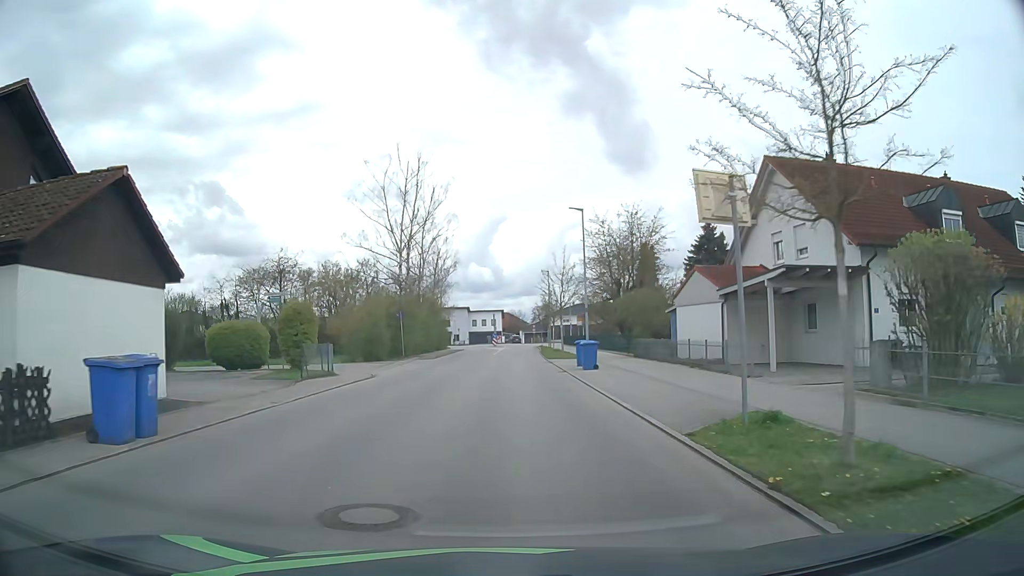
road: unclassified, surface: asphalt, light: Day
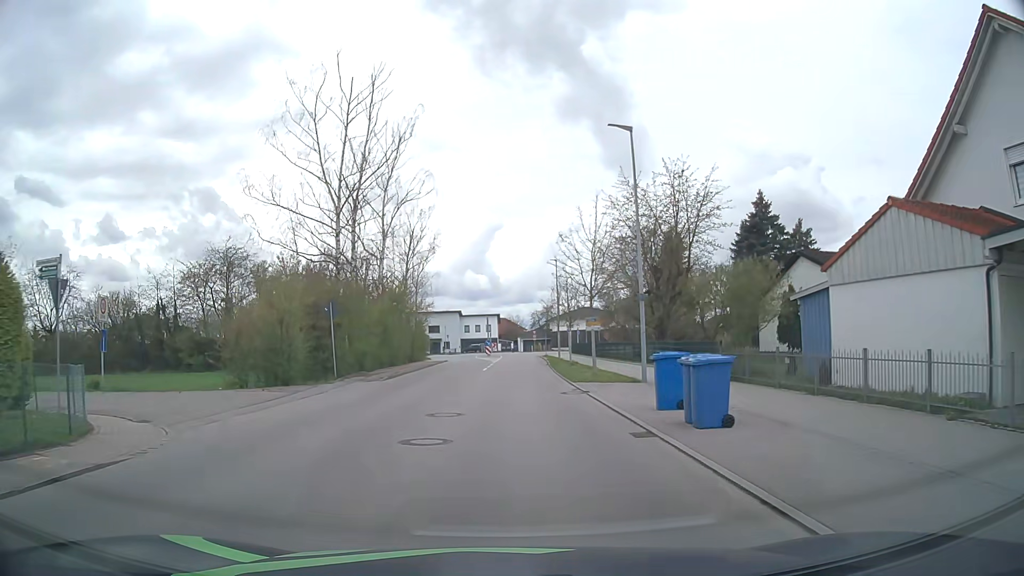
(0.0, +15.4) m; 0°
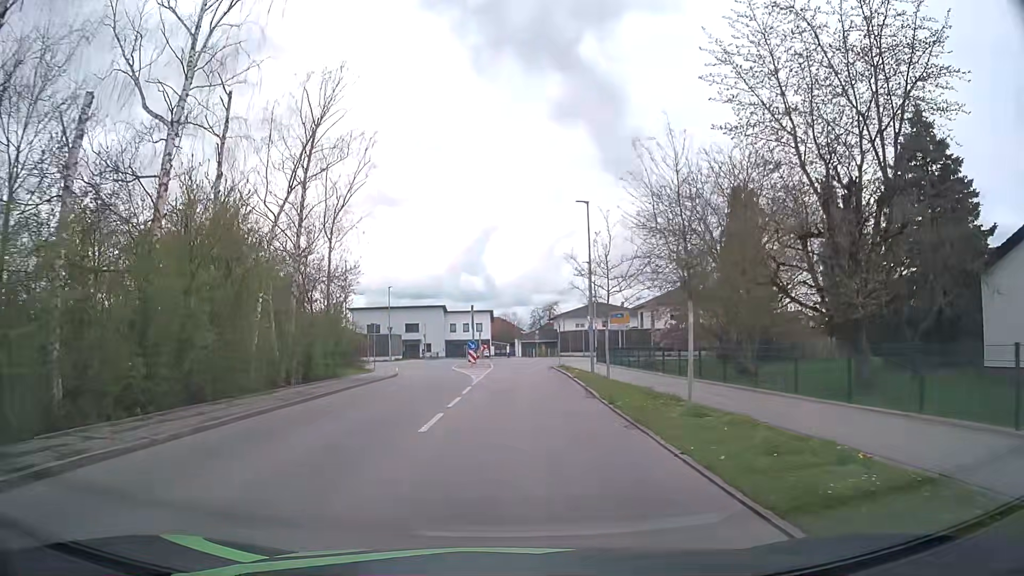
(+0.1, +23.5) m; 0°
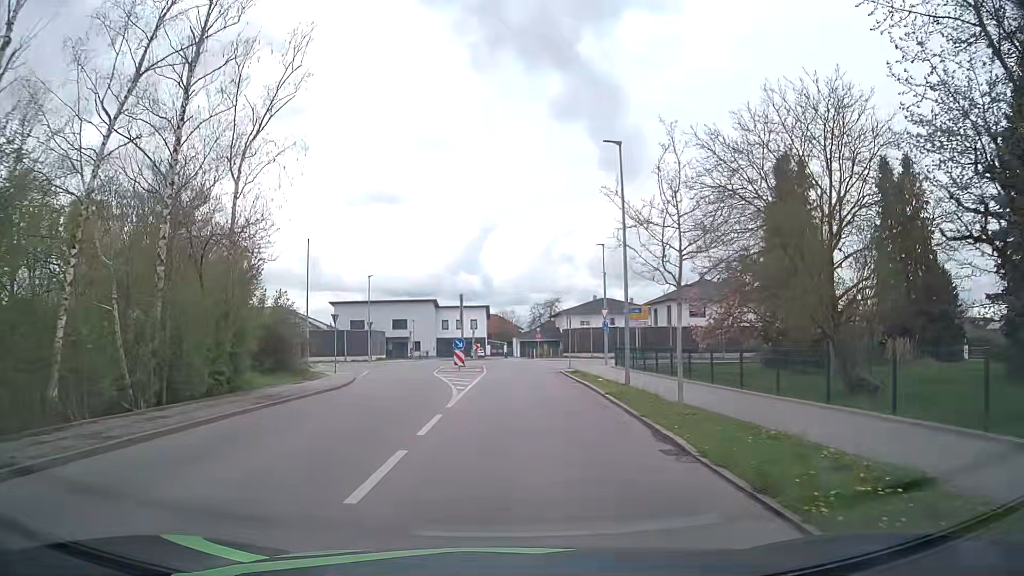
(0.0, +9.5) m; +1°
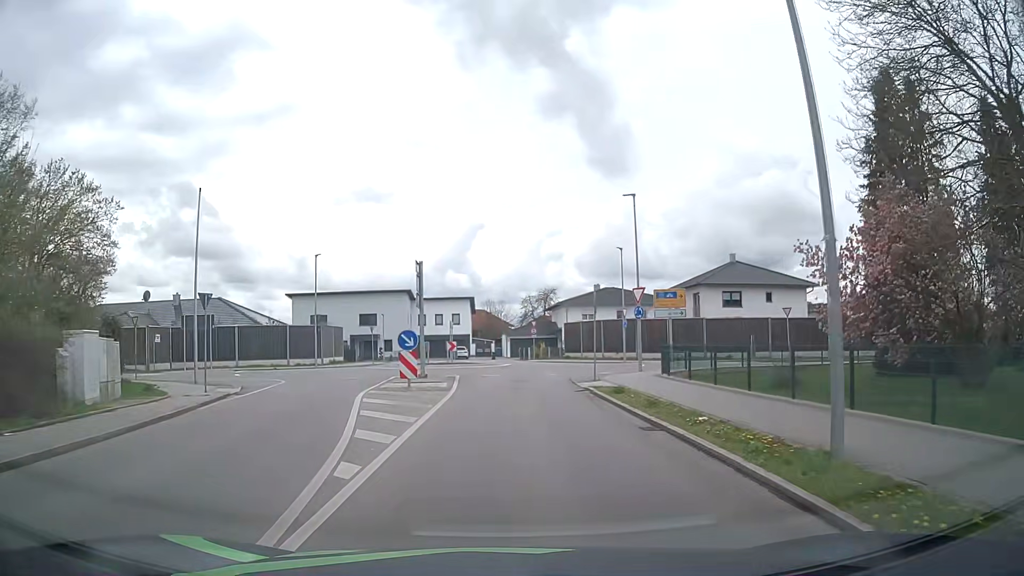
(0.0, +14.4) m; +2°
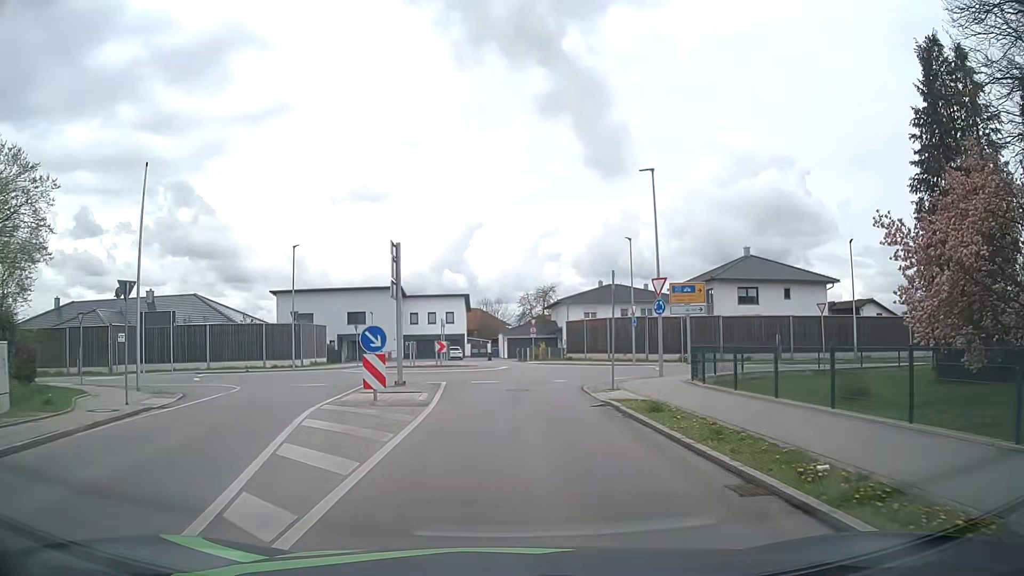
(-0.1, +4.5) m; -1°
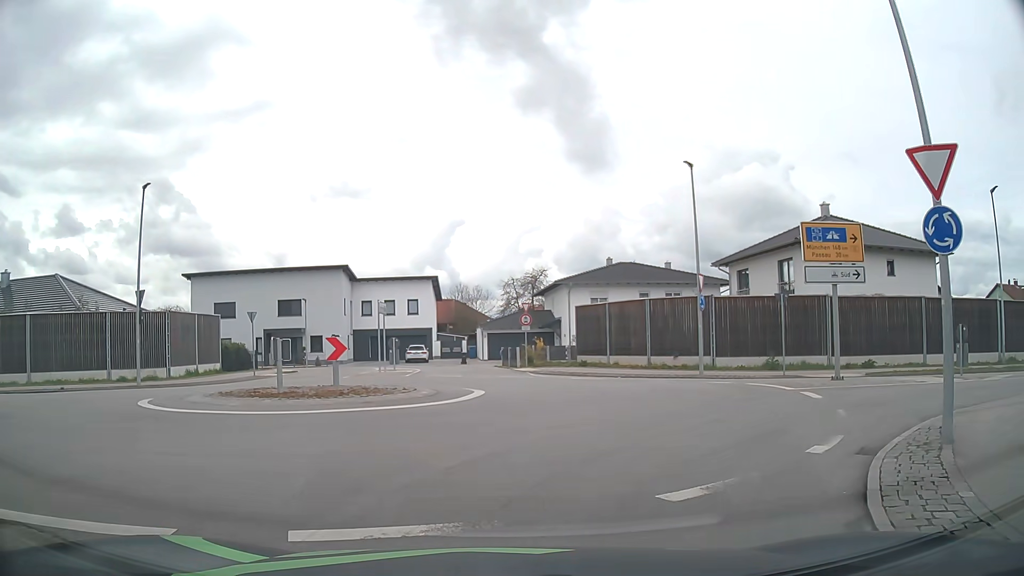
(+0.2, +17.5) m; +1°
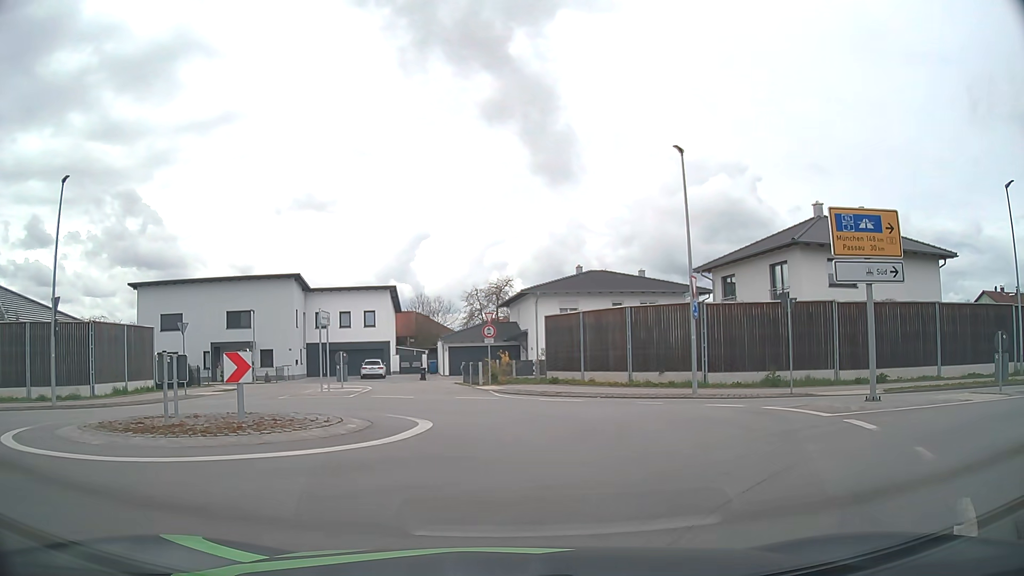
(+0.1, +3.8) m; +3°
(+1, +10) (-3, +18) (-12, +17) (-21, +13) (-31, +9) (-40, +6) (-50, +4) (-60, +3) (-70, +1) (-79, -1) m
